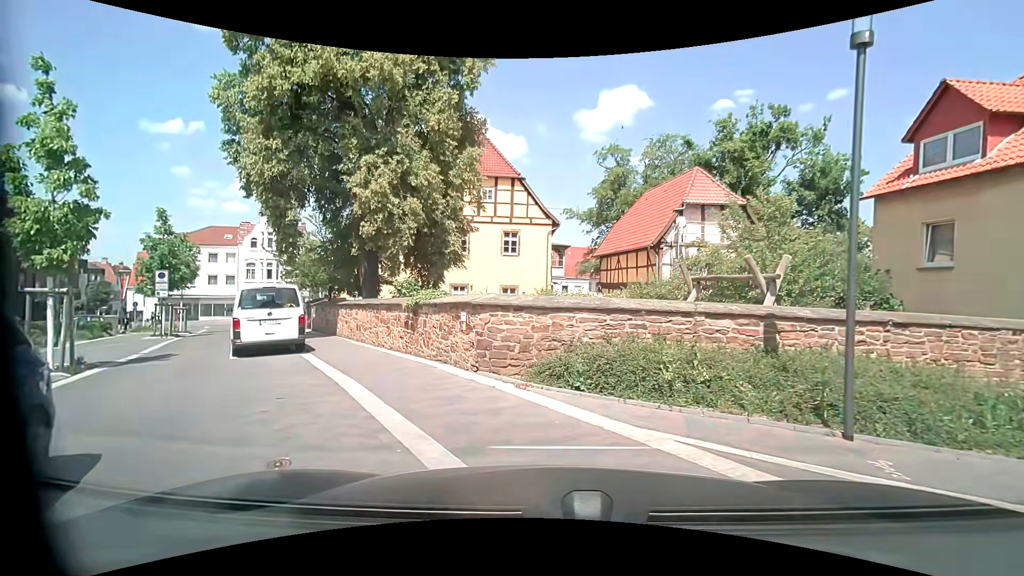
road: residential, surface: paving_stones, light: Day
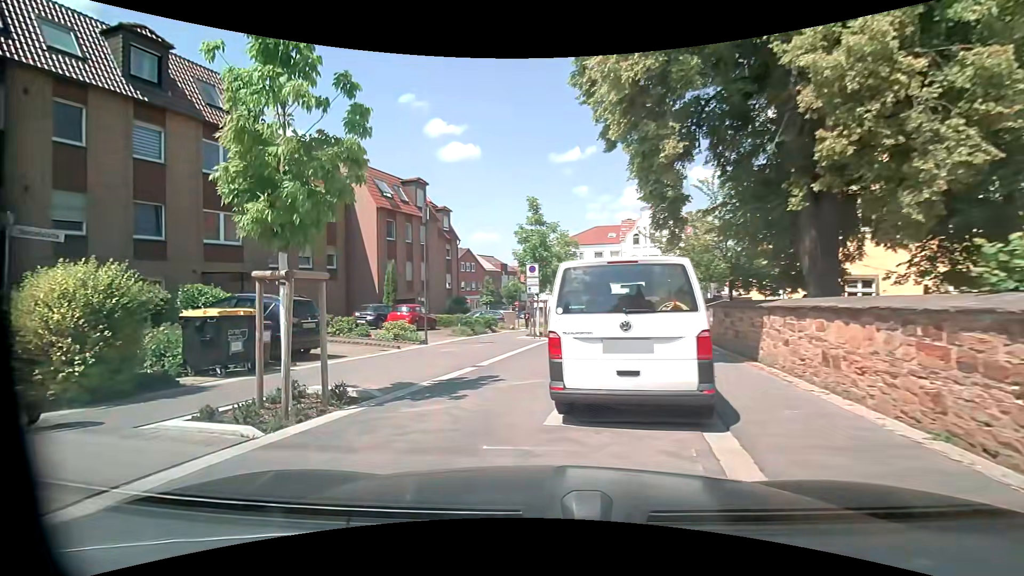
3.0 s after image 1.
(-3.0, +8.7) m; -42°
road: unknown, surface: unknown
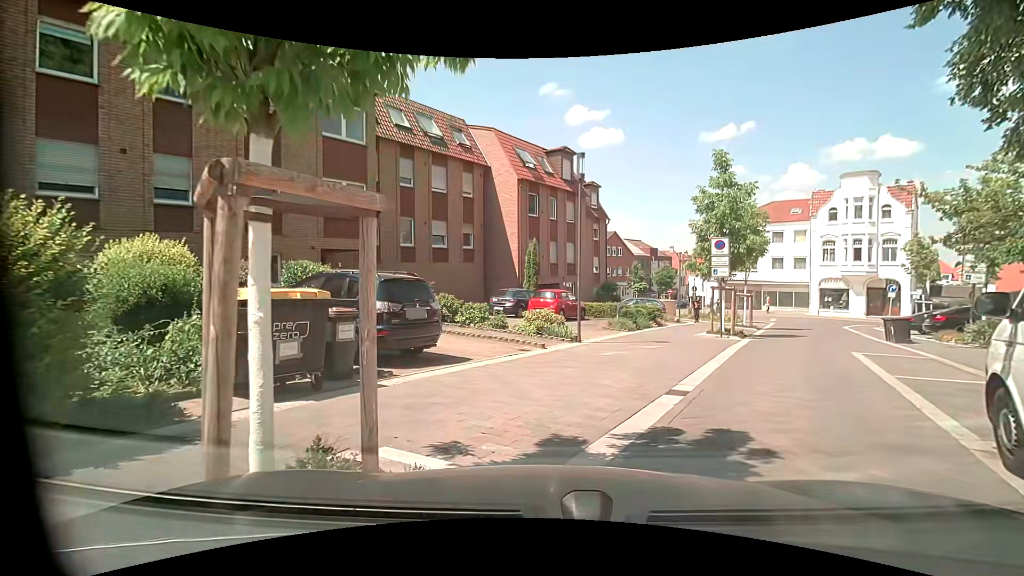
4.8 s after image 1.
(-1.1, +4.8) m; -16°
